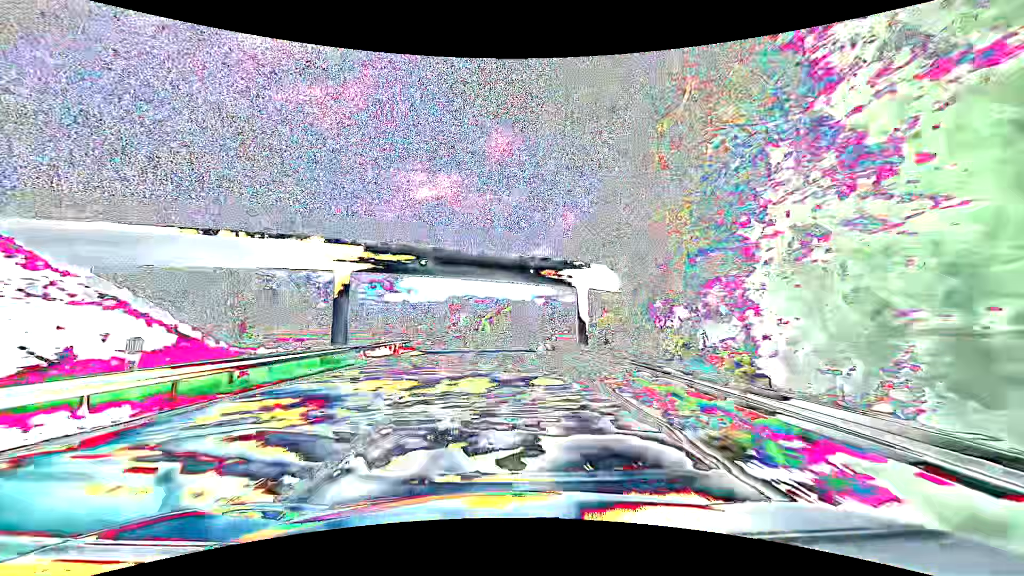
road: primary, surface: asphalt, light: Day
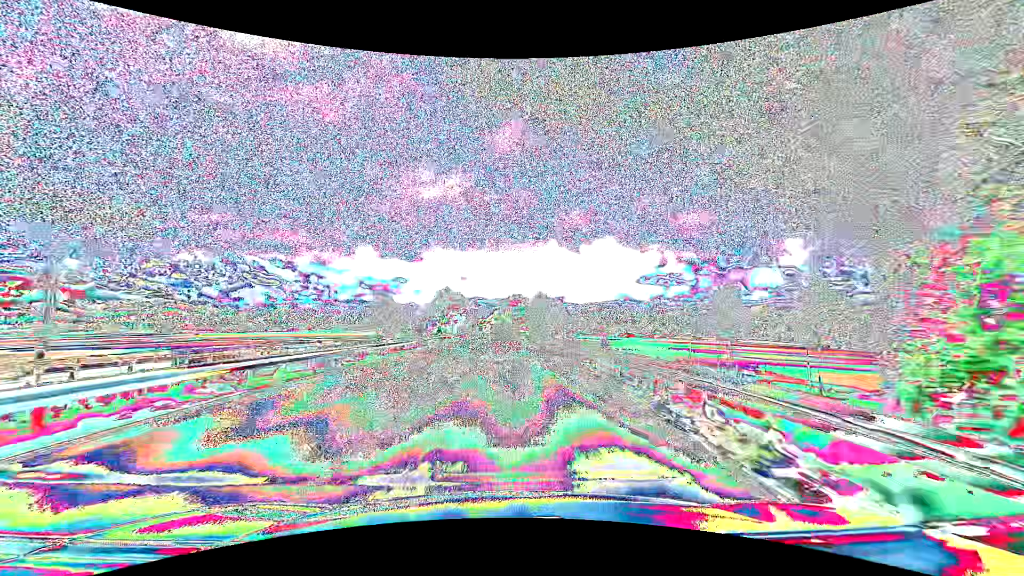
(+0.4, +47.4) m; +2°
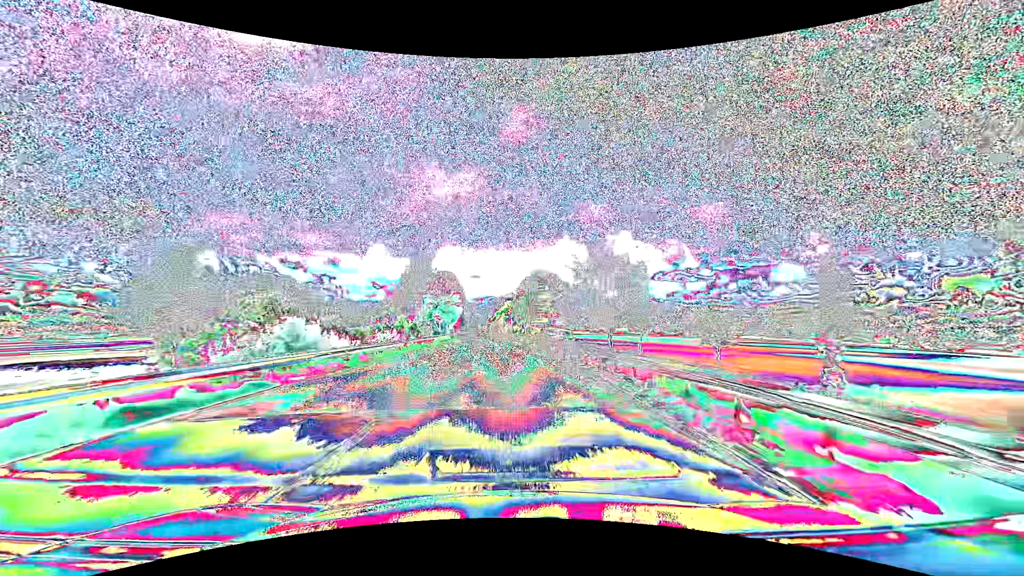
(-3.1, +63.1) m; -4°
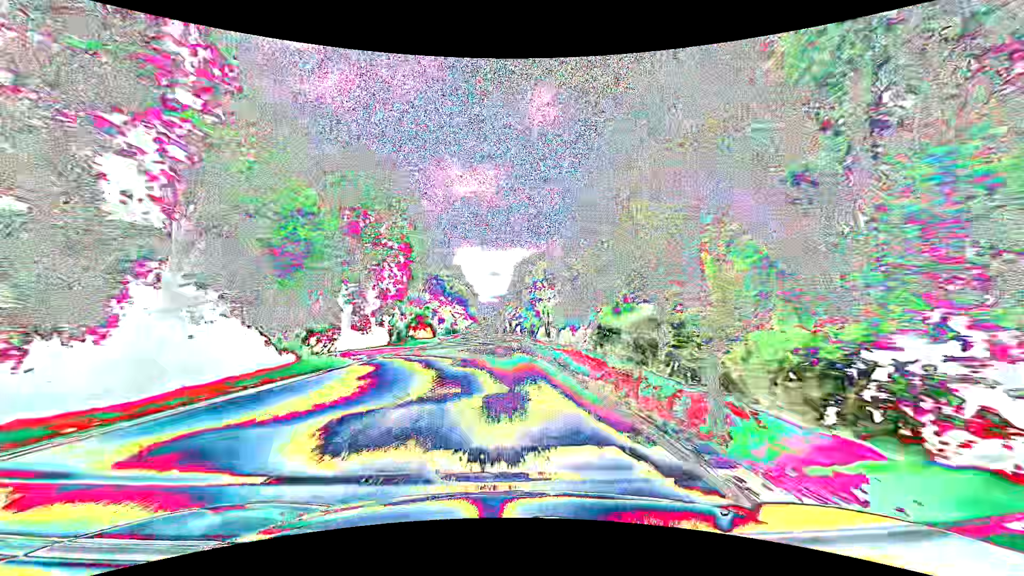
(-1.7, +79.0) m; -2°
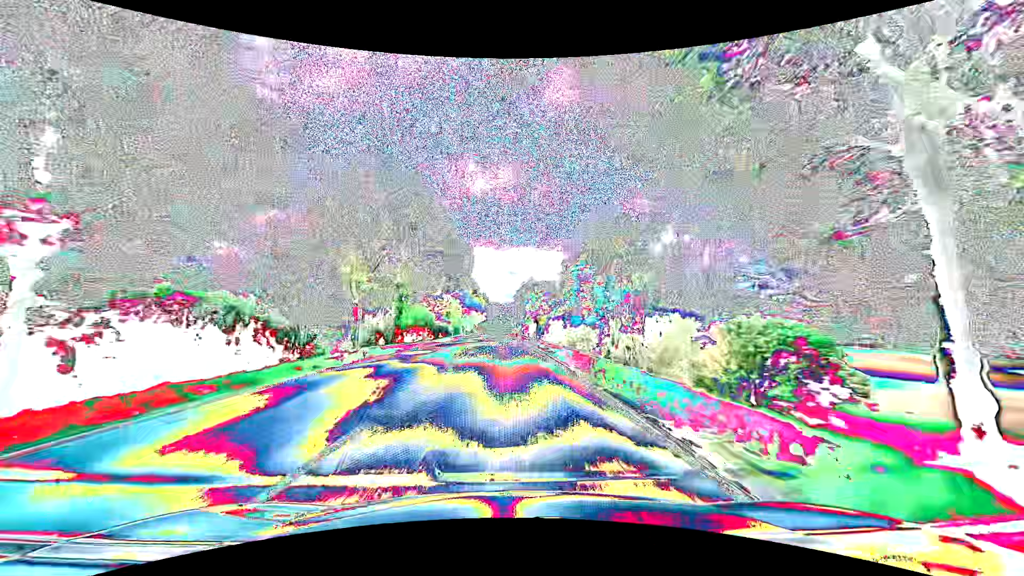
(-1.2, +63.3) m; -2°
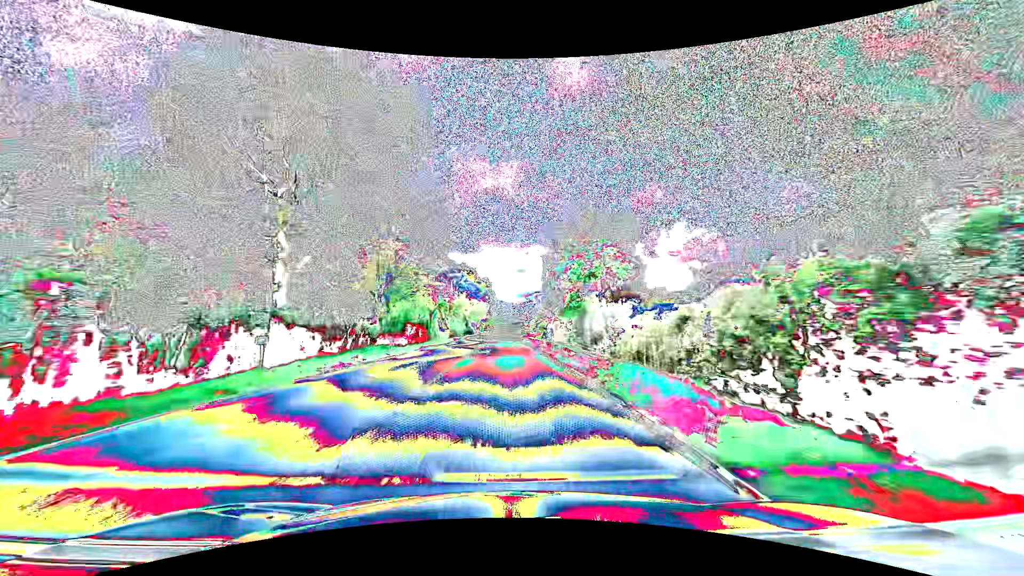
(-0.4, +63.5) m; -1°
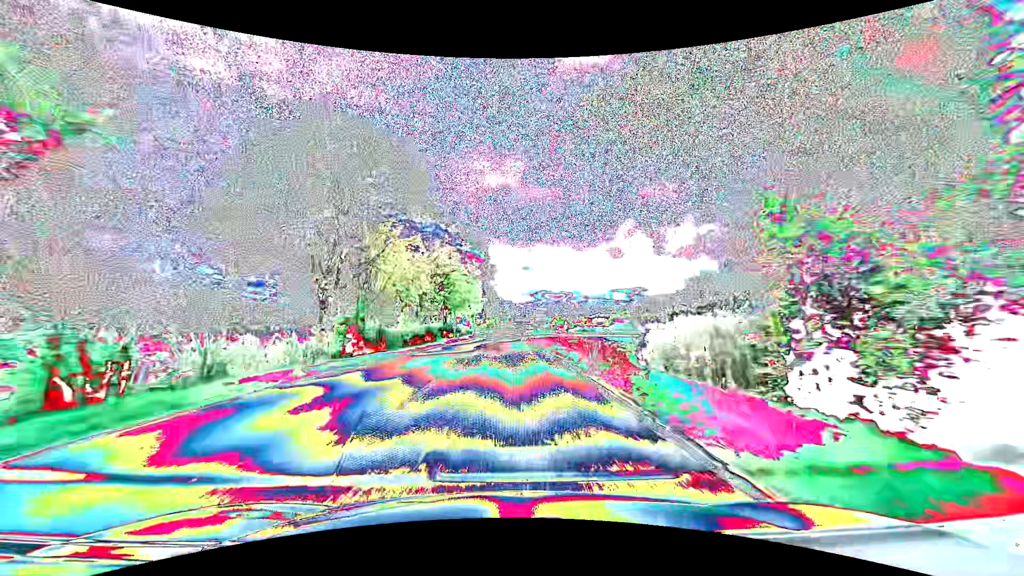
(-0.2, +63.4) m; -1°
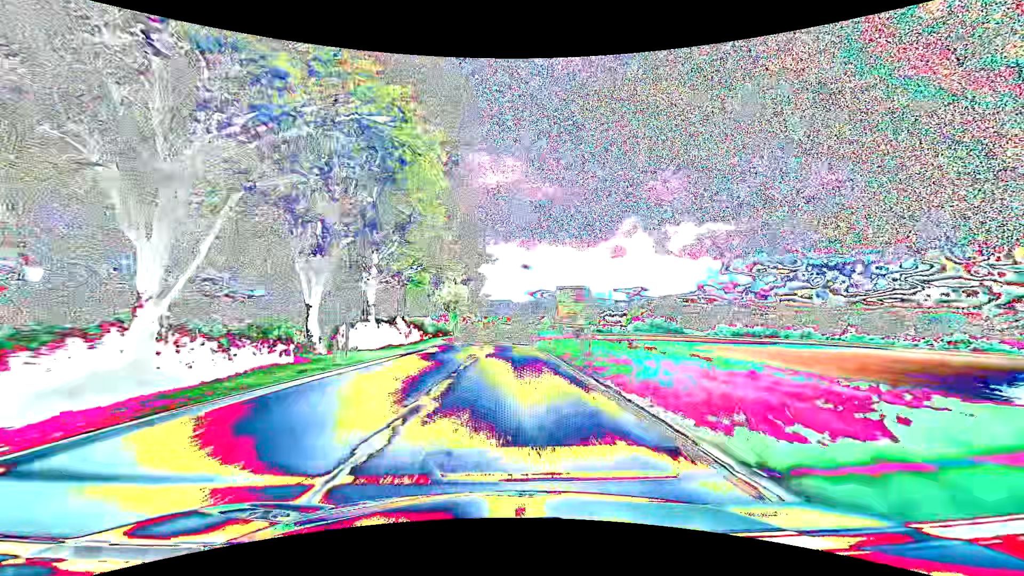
(+0.1, +47.6) m; 0°
(0, +10) (0, +20) (0, +30) (0, +40) (0, +50) (0, +60) (0, +70) (0, +80) (0, +90) (0, +100) m
